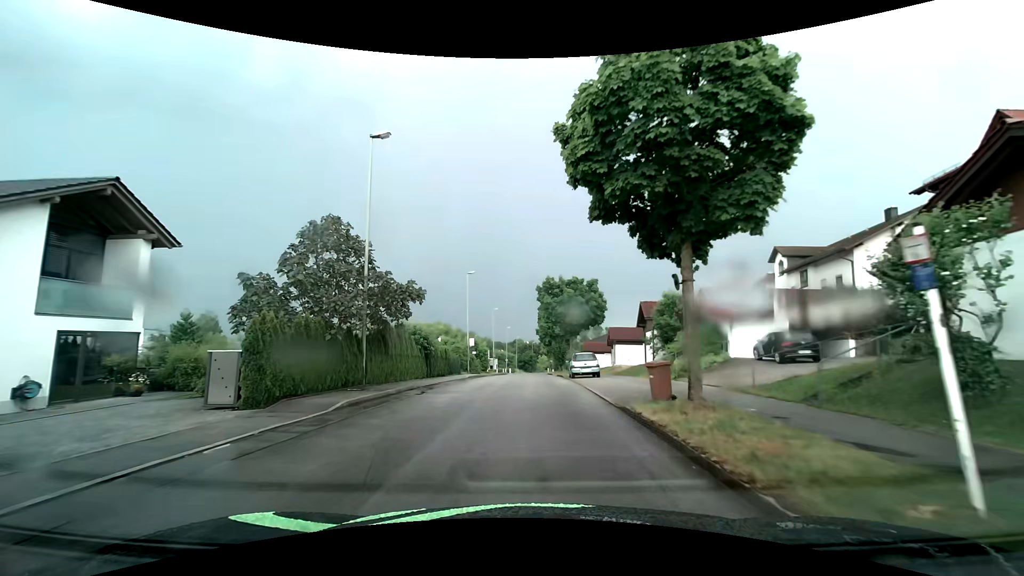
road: residential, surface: asphalt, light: Day
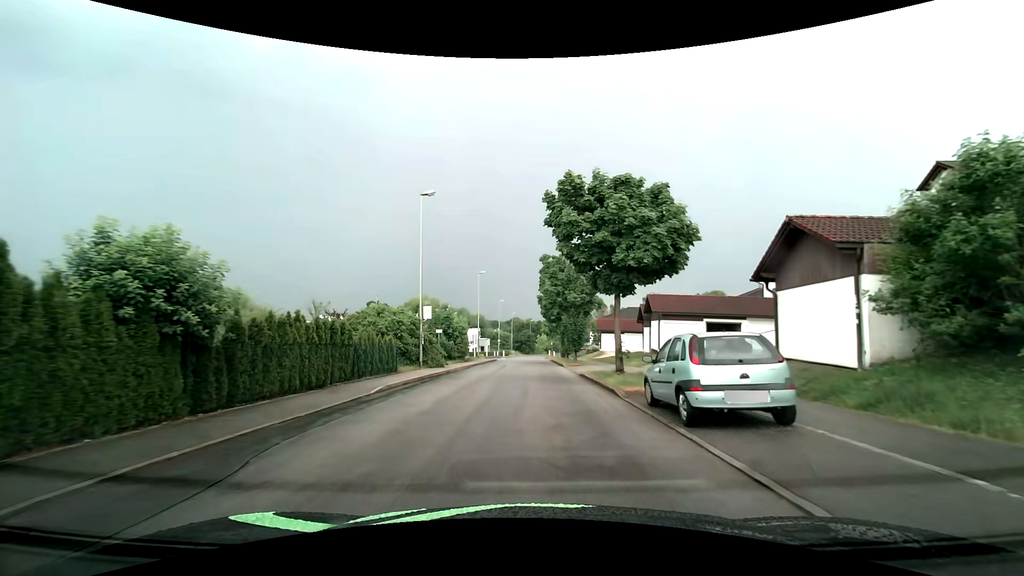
(-0.1, +20.7) m; 0°
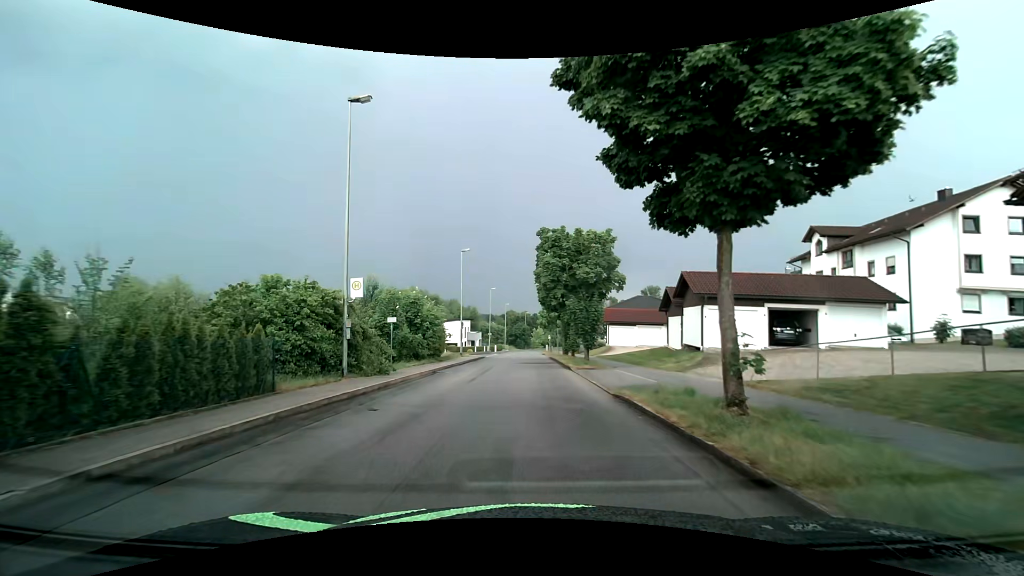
(+0.1, +10.5) m; +1°
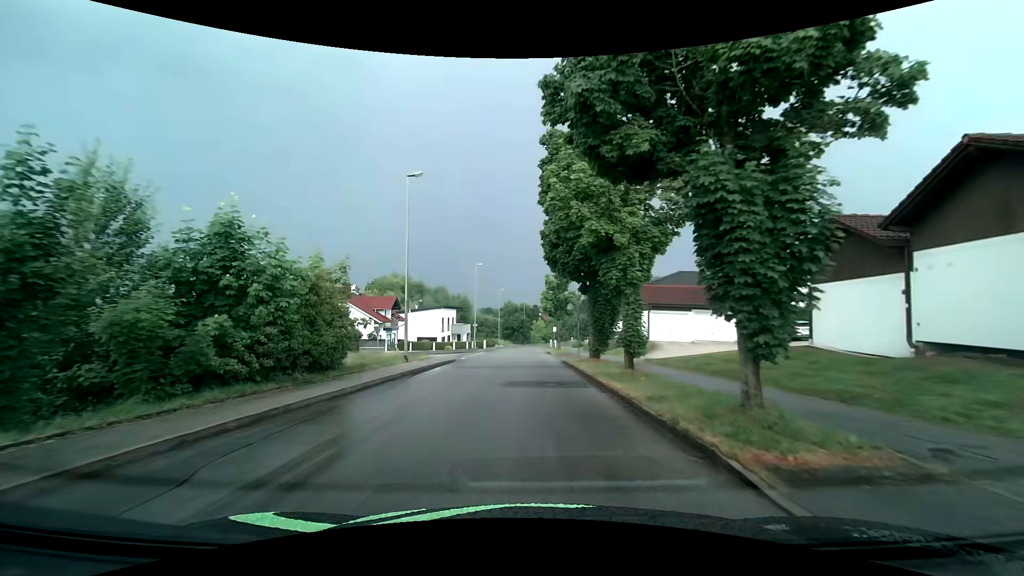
(-0.1, +20.0) m; 0°
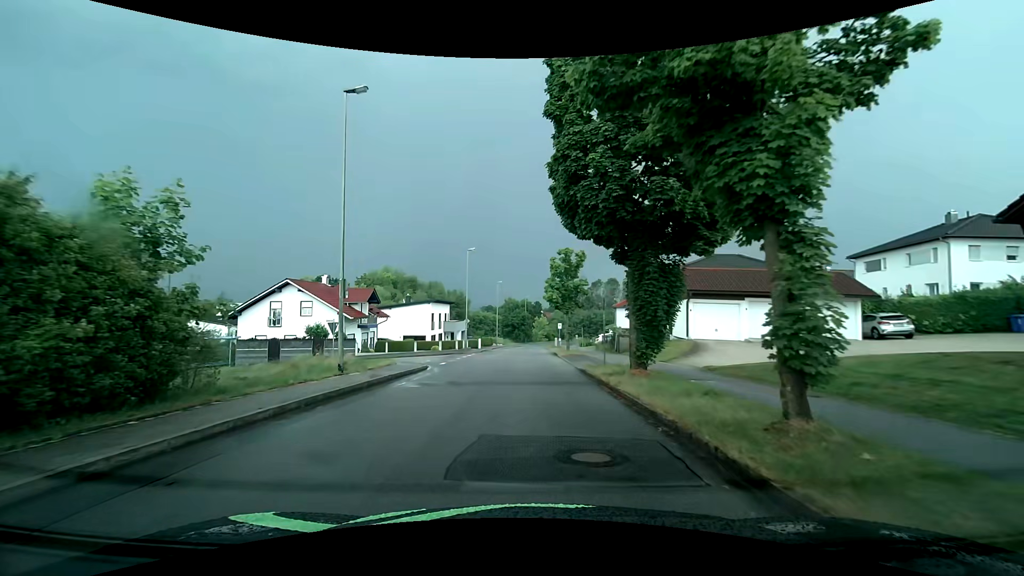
(0.0, +8.9) m; +1°
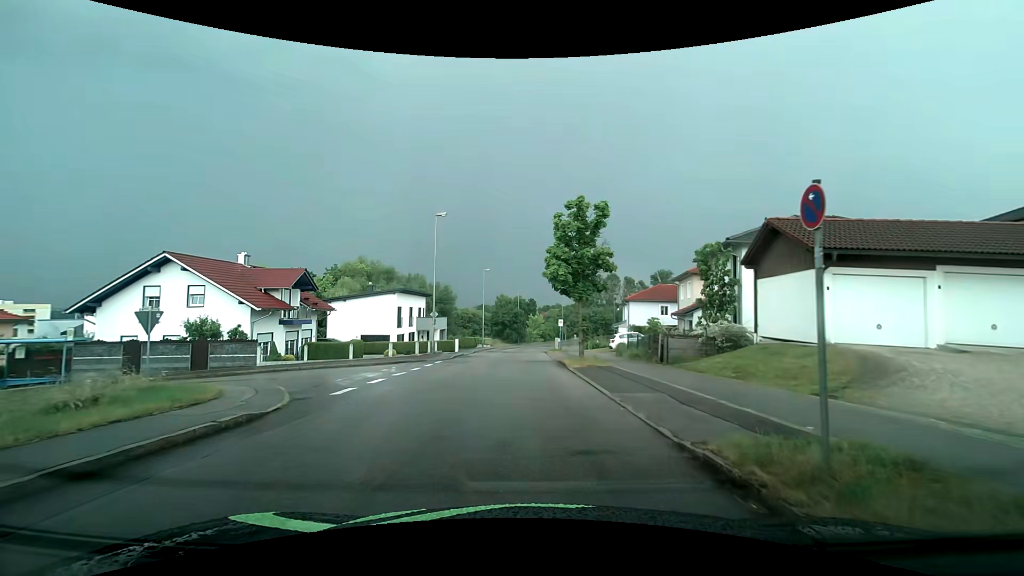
(-0.2, +13.7) m; 0°
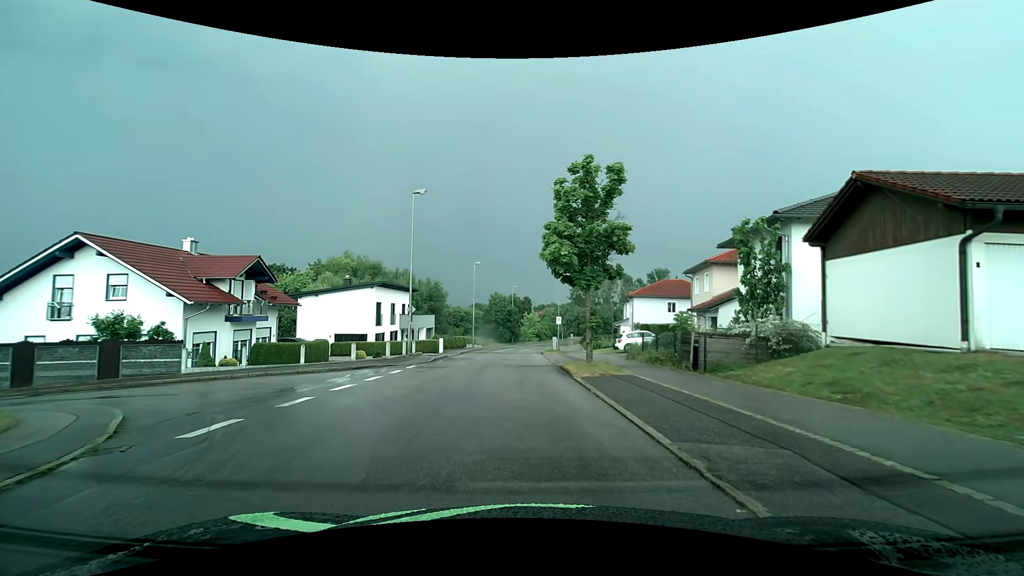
(0.0, +5.2) m; 0°
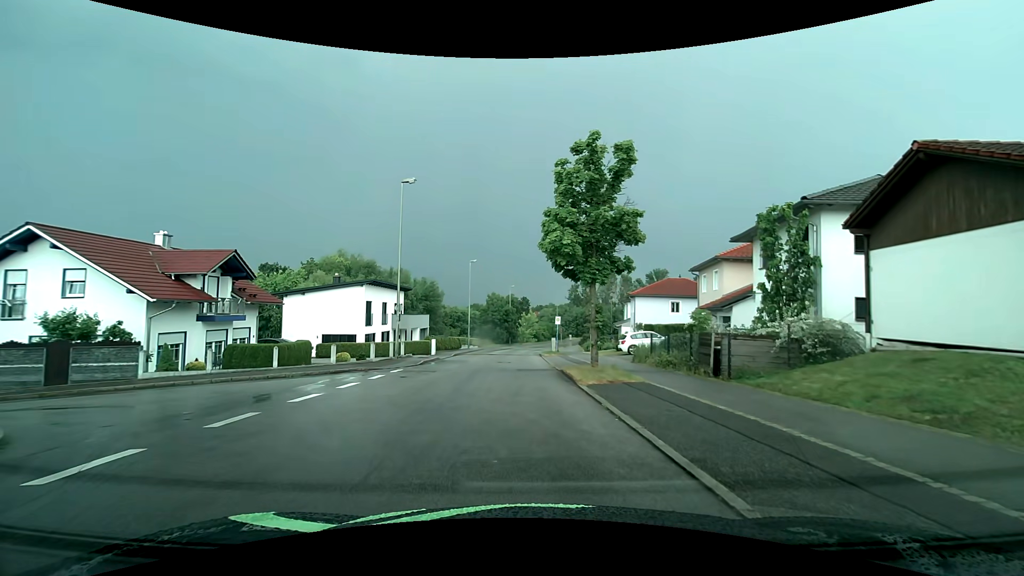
(0.0, +2.1) m; +1°
(0, +10) (-7, +17) (-17, +16) (-27, +16) (-36, +13) (-45, +8) (-53, +2) (-62, -1) (-72, -5) (-80, -10) m
